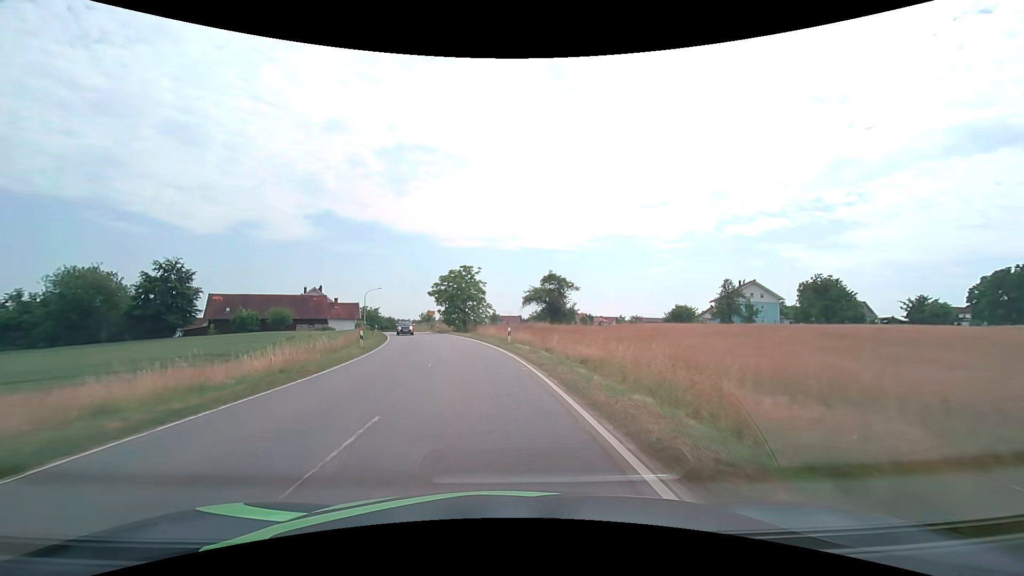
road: tertiary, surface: asphalt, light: Day
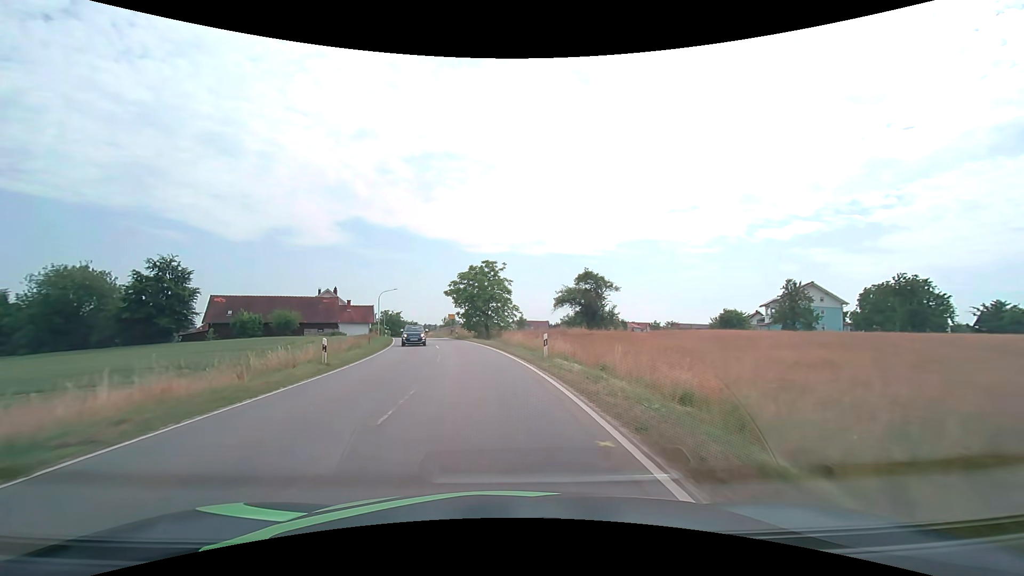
(-0.3, +9.1) m; -4°
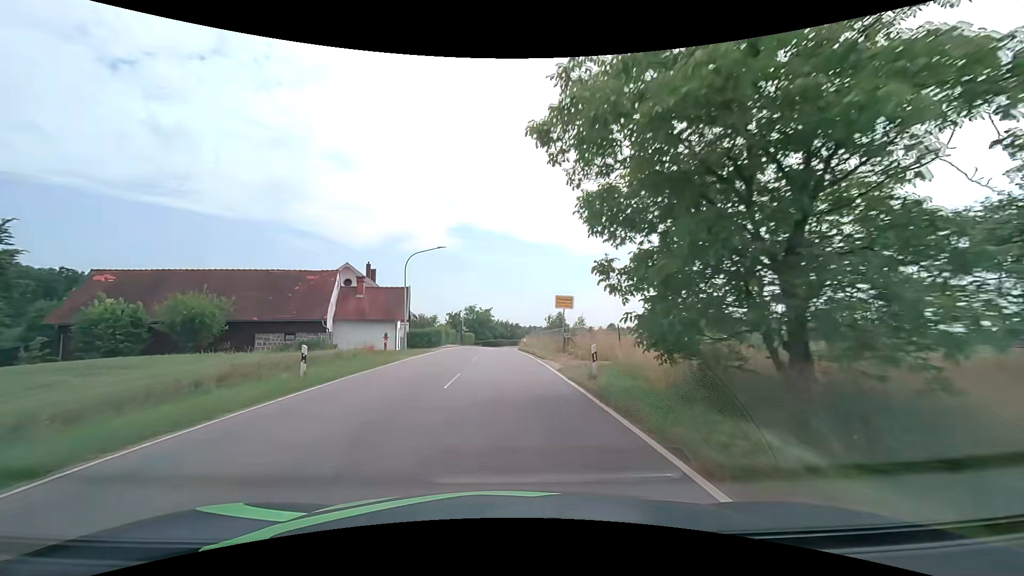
(-4.7, +43.3) m; -12°
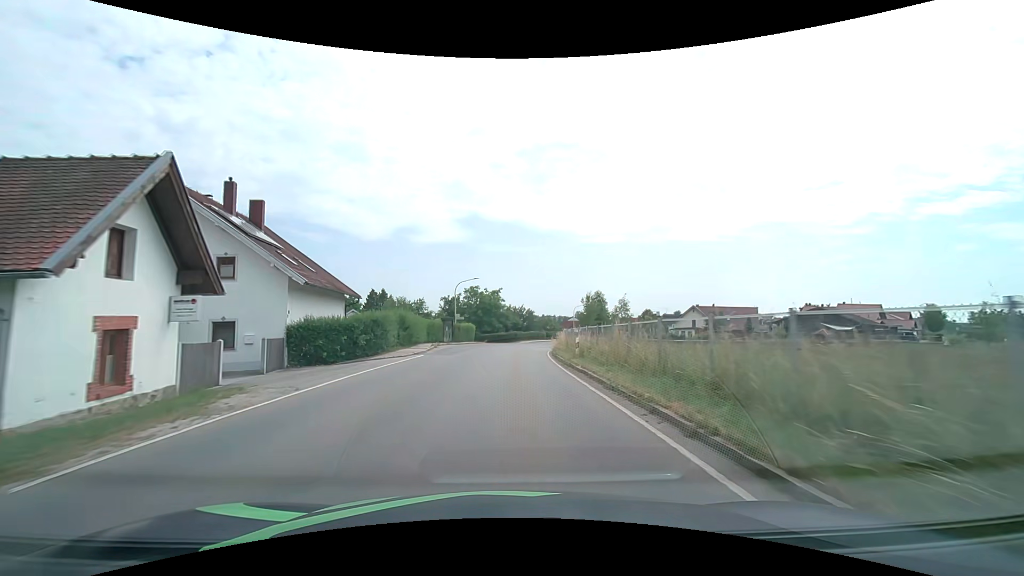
(-0.6, +32.0) m; -1°
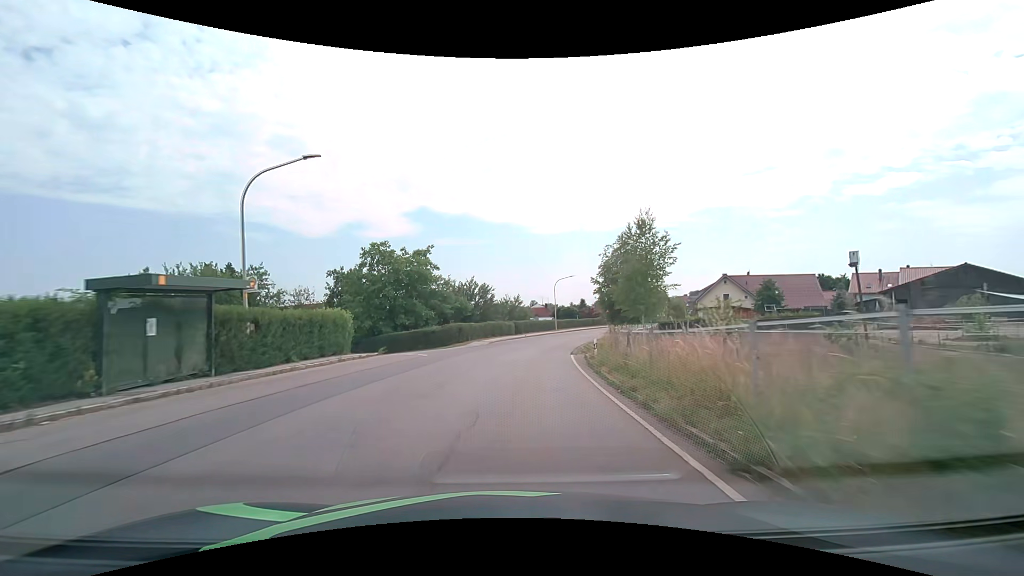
(+1.1, +39.2) m; +5°
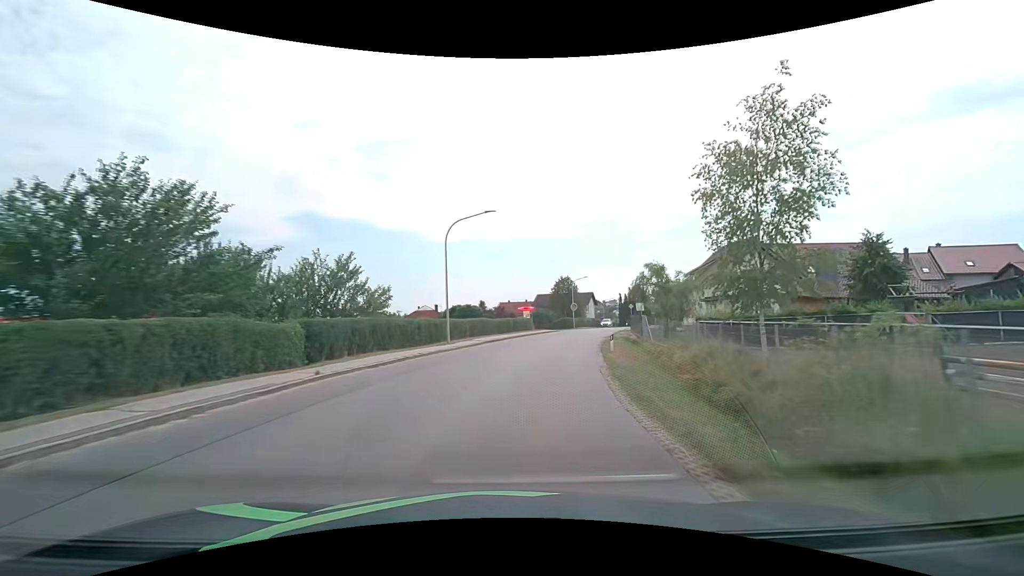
(+3.4, +38.5) m; +12°
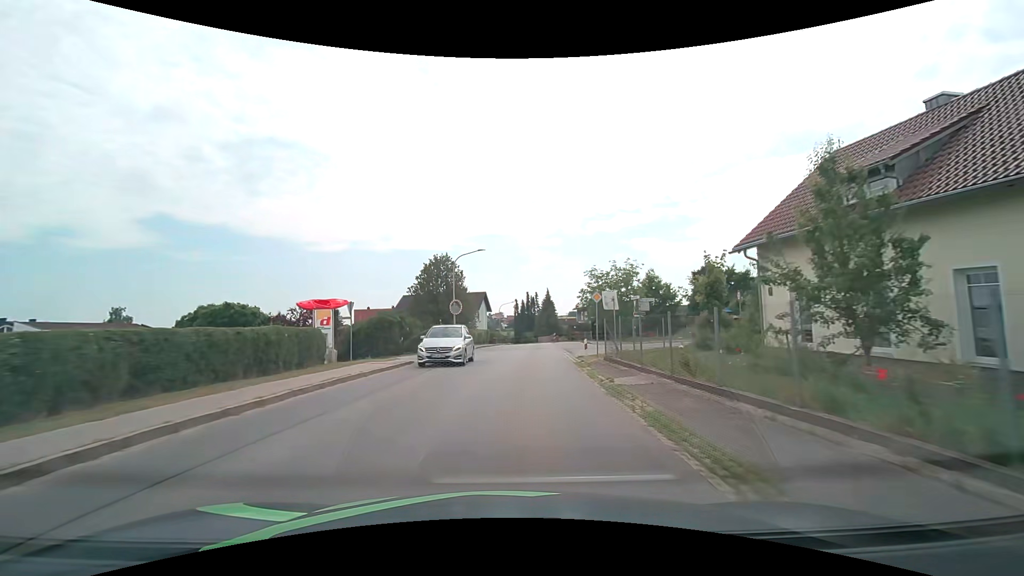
(+5.2, +37.4) m; +13°
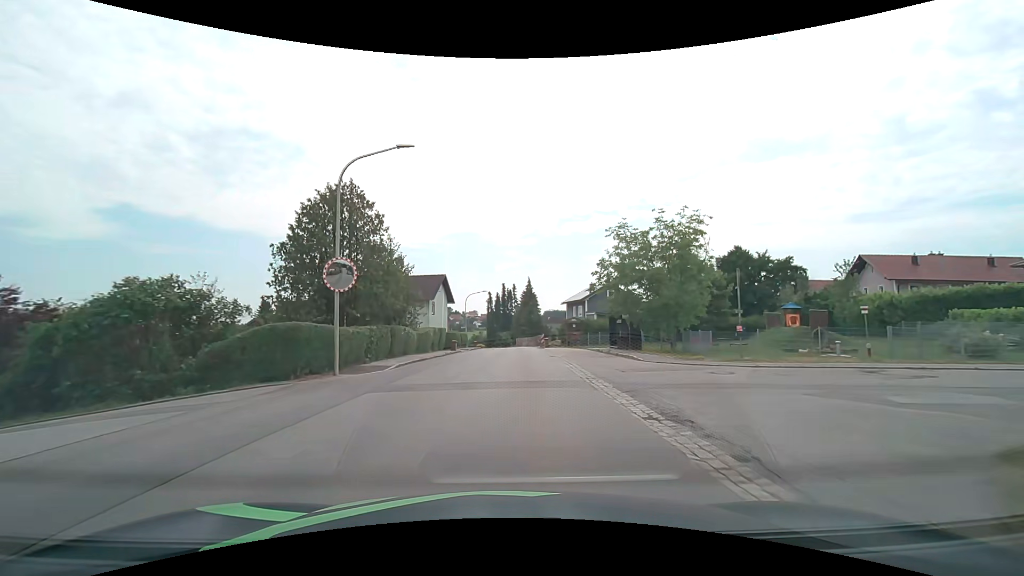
(+0.8, +22.7) m; +3°
(0, +10) (0, +20) (0, +30) (+1, +40) (+1, +50) (+1, +60) (+1, +70) (0, +80) (-2, +90) (-4, +99) m
